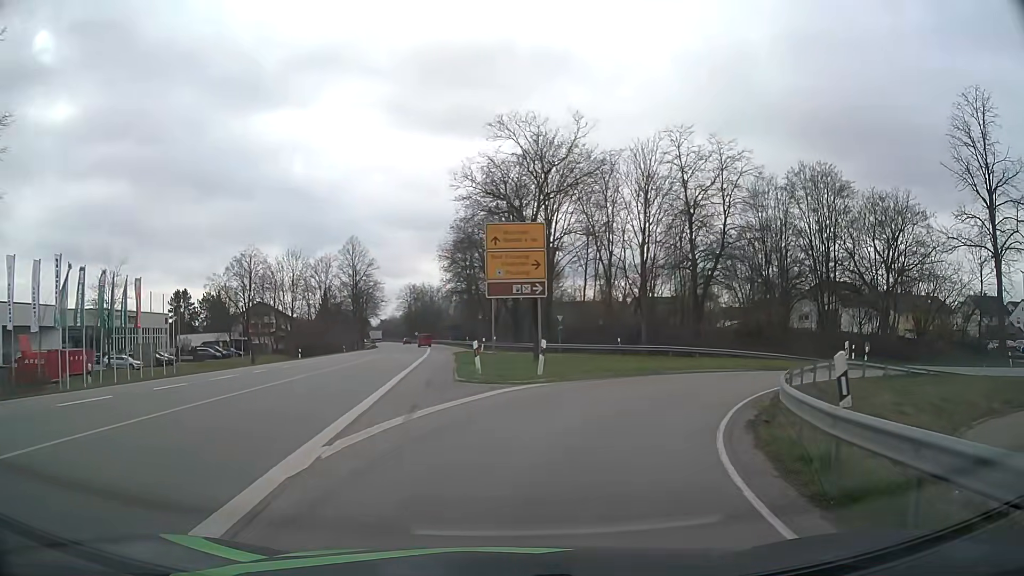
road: primary_link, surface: asphalt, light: Day
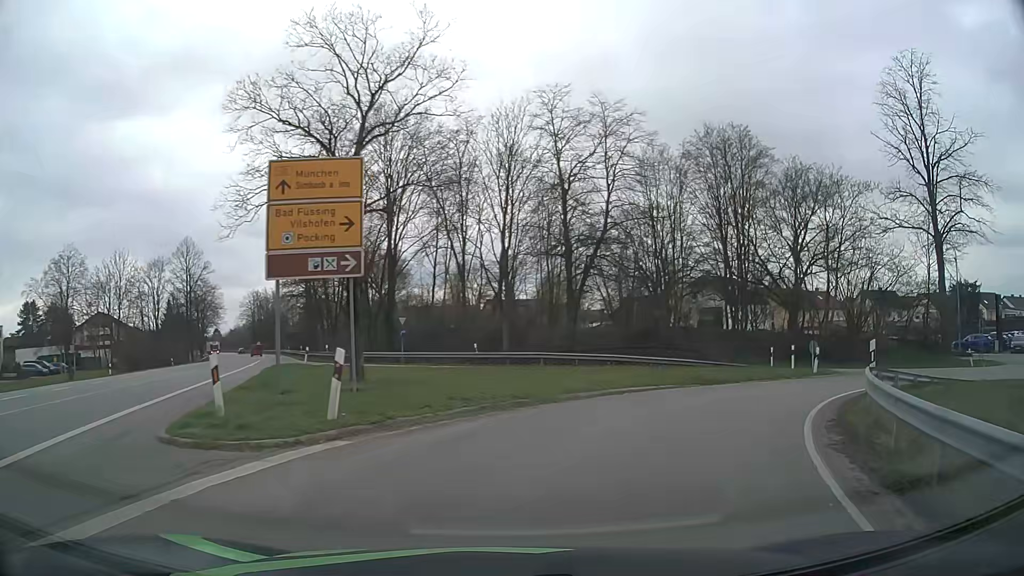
(+0.9, +9.7) m; +12°
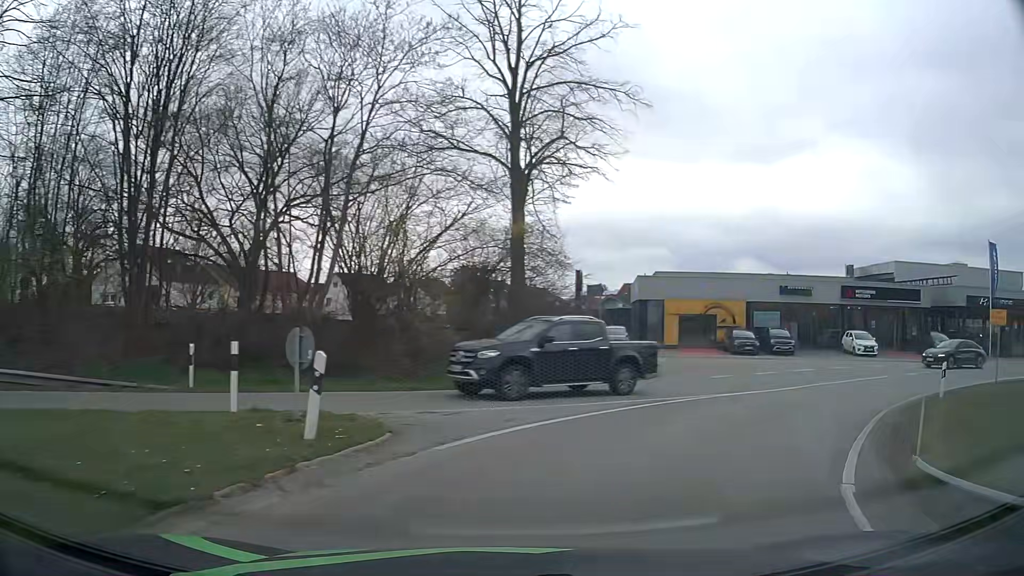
(+7.0, +18.3) m; +46°
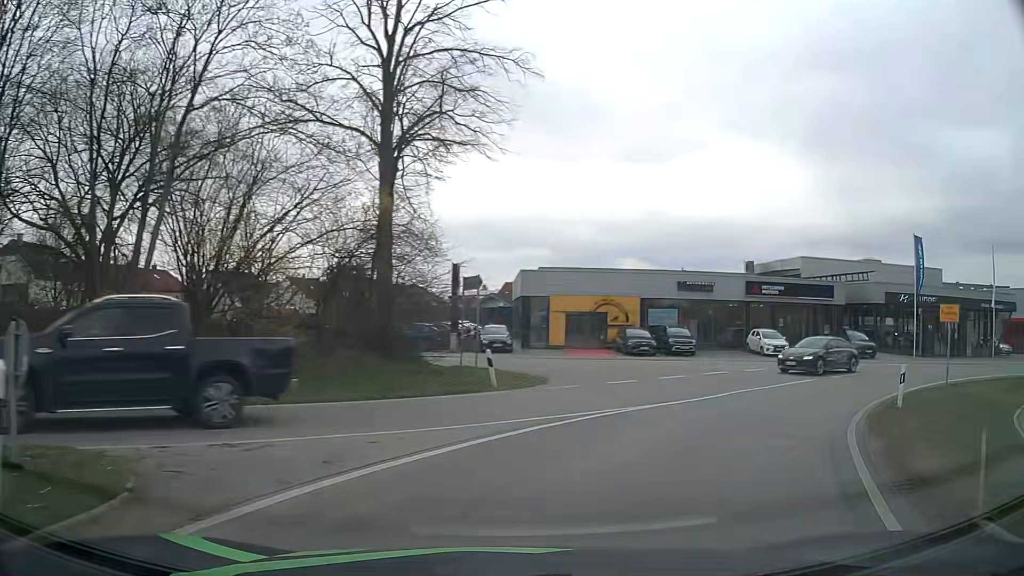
(+0.3, +3.7) m; +10°
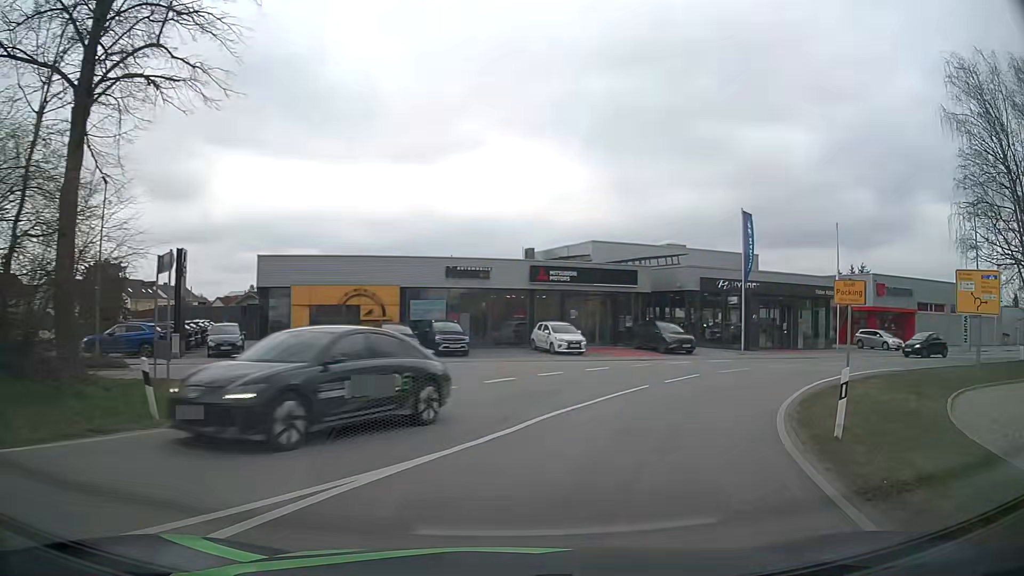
(+1.3, +7.1) m; +20°
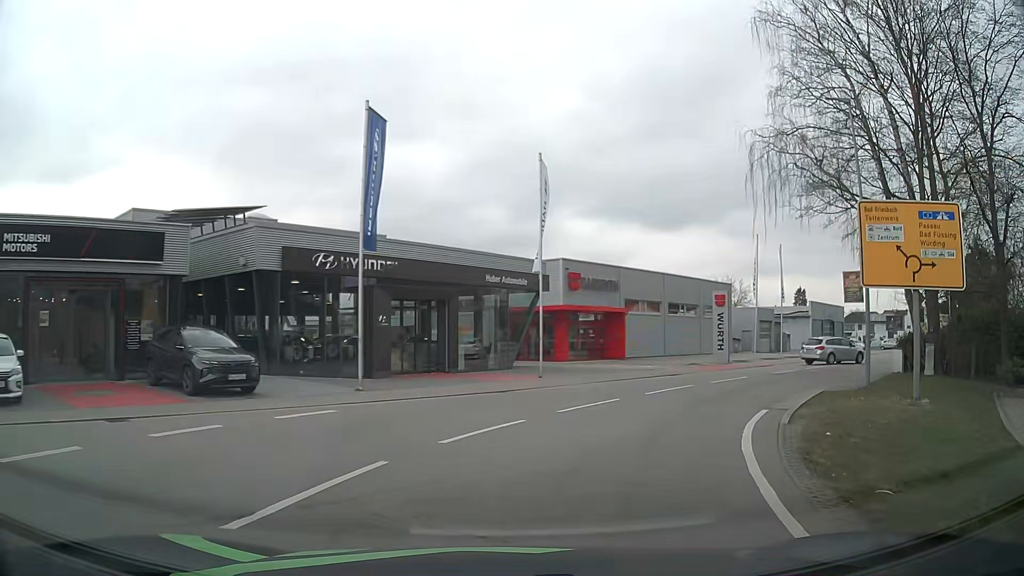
(+5.7, +18.3) m; +31°
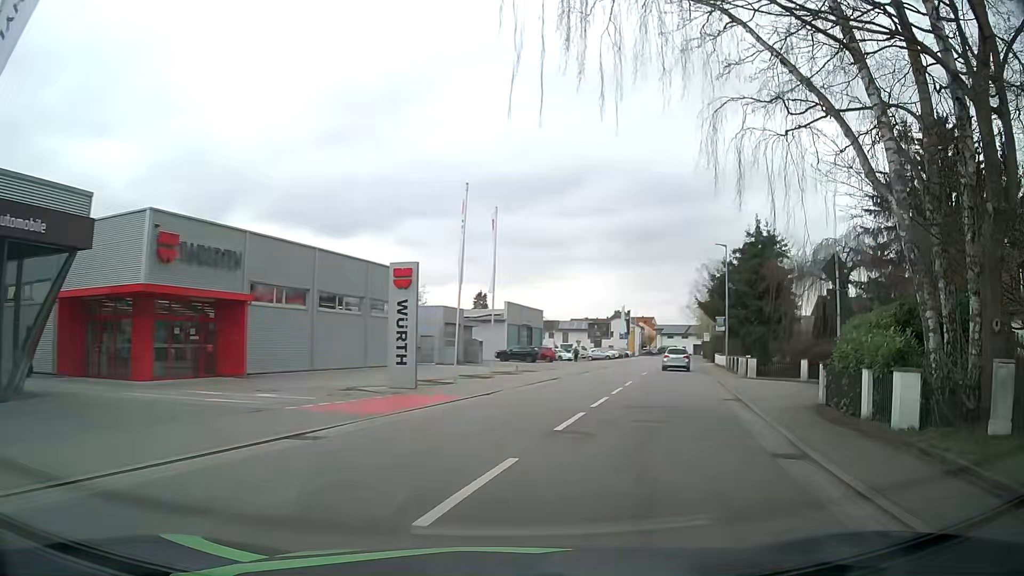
(+3.9, +16.0) m; +28°
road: secondary
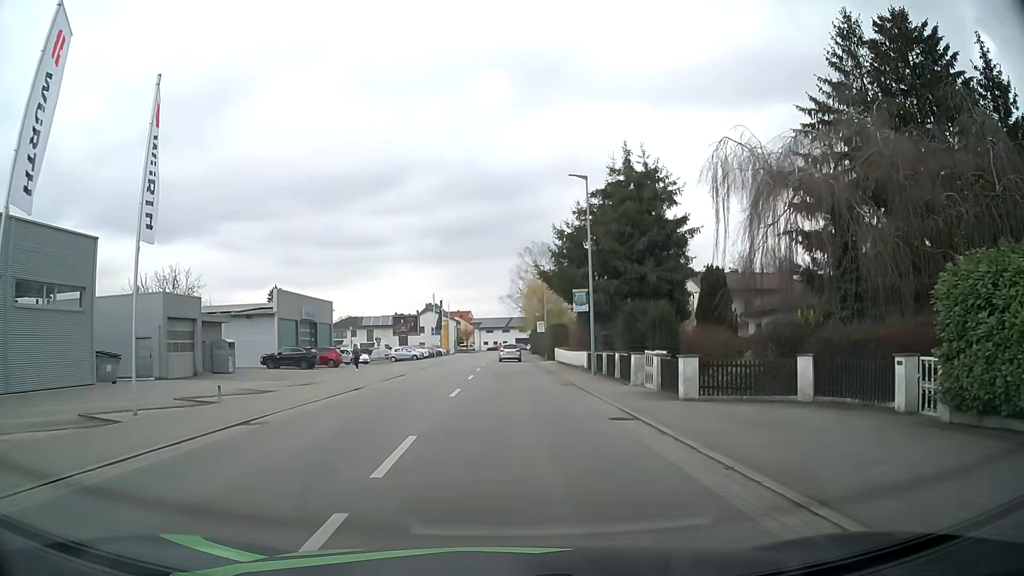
(+3.5, +17.1) m; +16°
(0, +10) (0, +20) (0, +30) (0, +40) (0, +50) (0, +60) (0, +70) (0, +80) (0, +90) (0, +100) m
